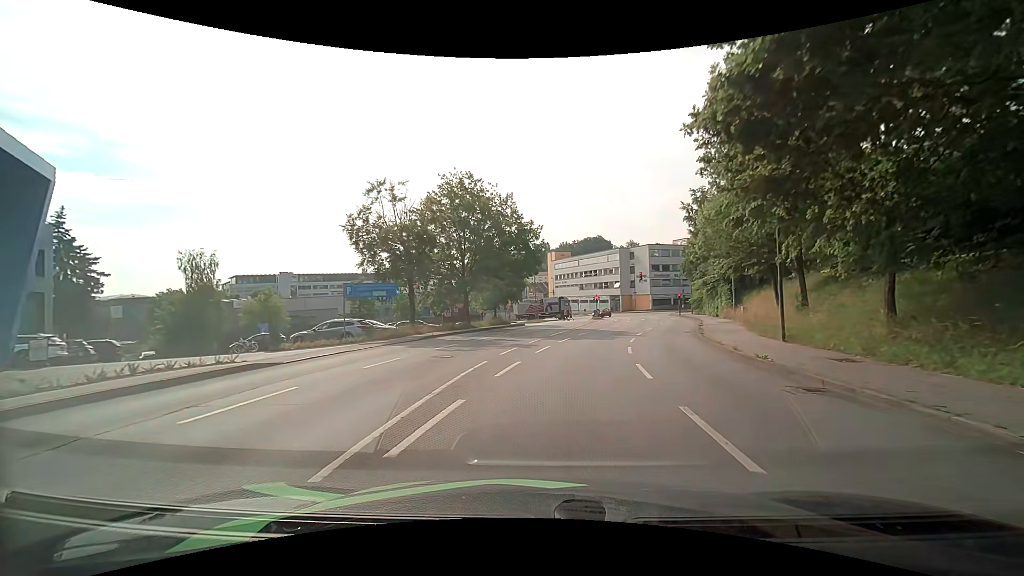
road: tertiary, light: Day
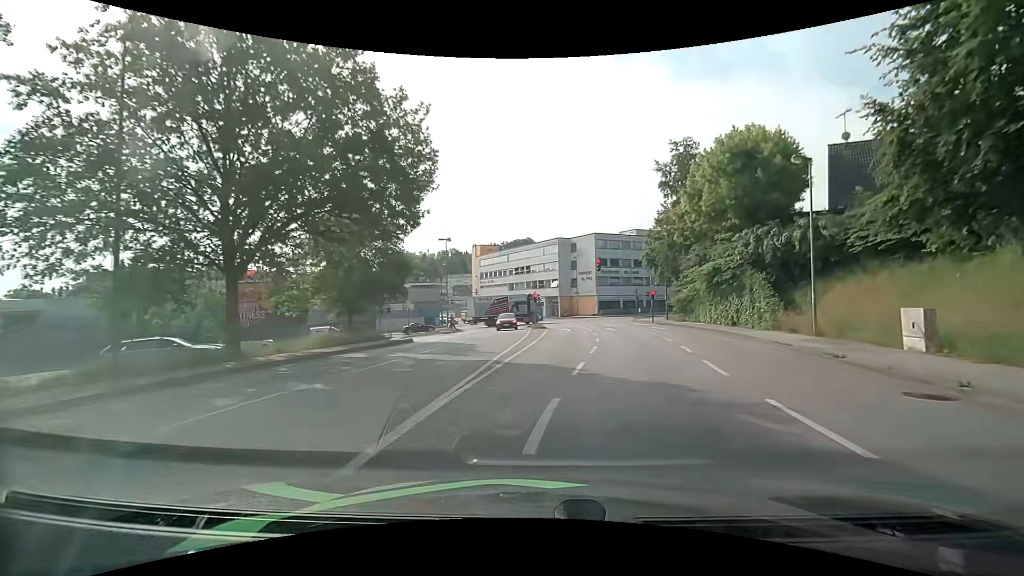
(+1.3, +23.6) m; +8°
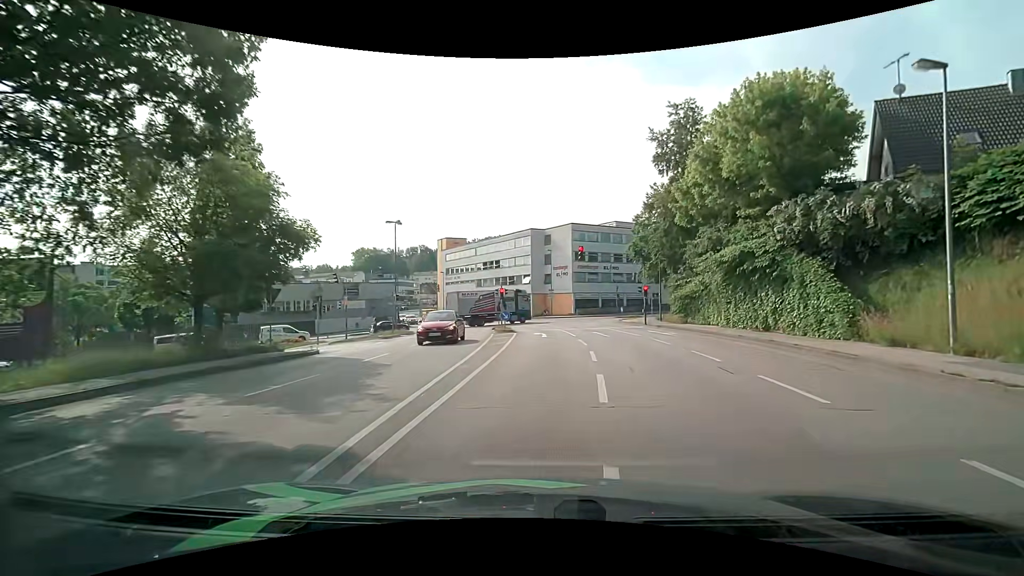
(+0.2, +9.3) m; +3°
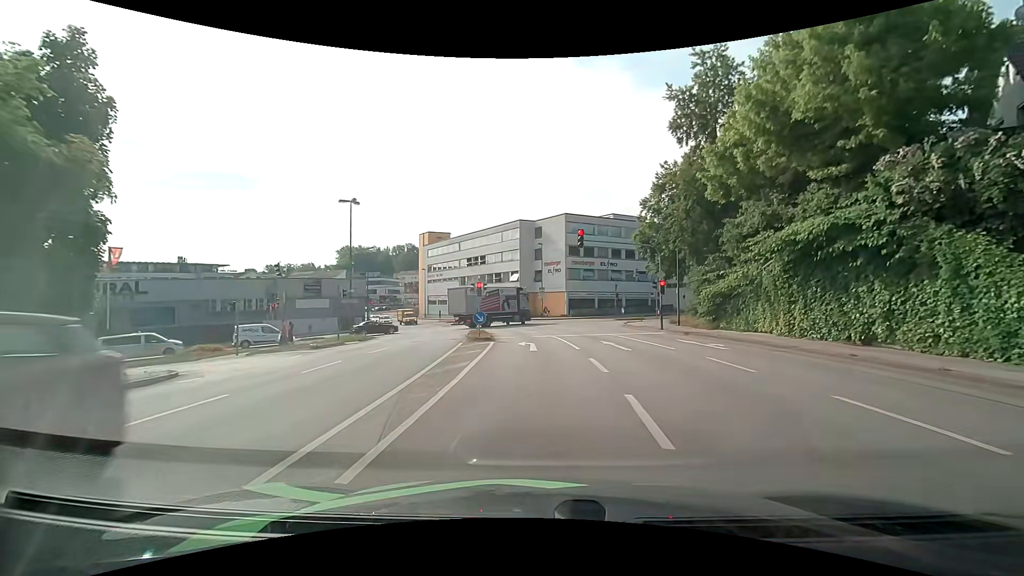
(+0.2, +8.4) m; +2°
(0, +10) (0, +20) (-1, +30) (-3, +40) (-6, +49) (-15, +51) (-24, +46) (-32, +40) (-40, +34) (-48, +28) m
